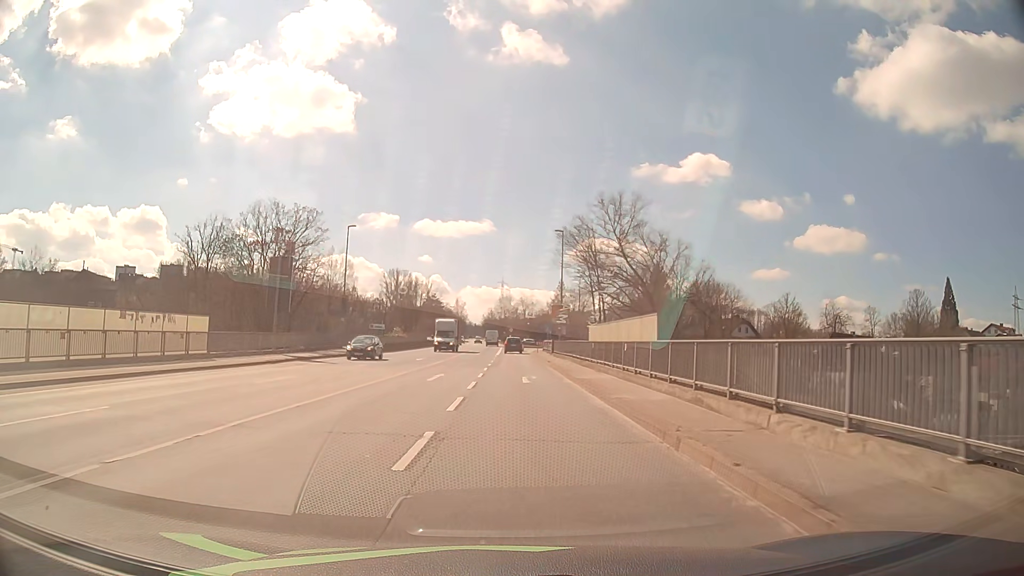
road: primary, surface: asphalt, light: Day
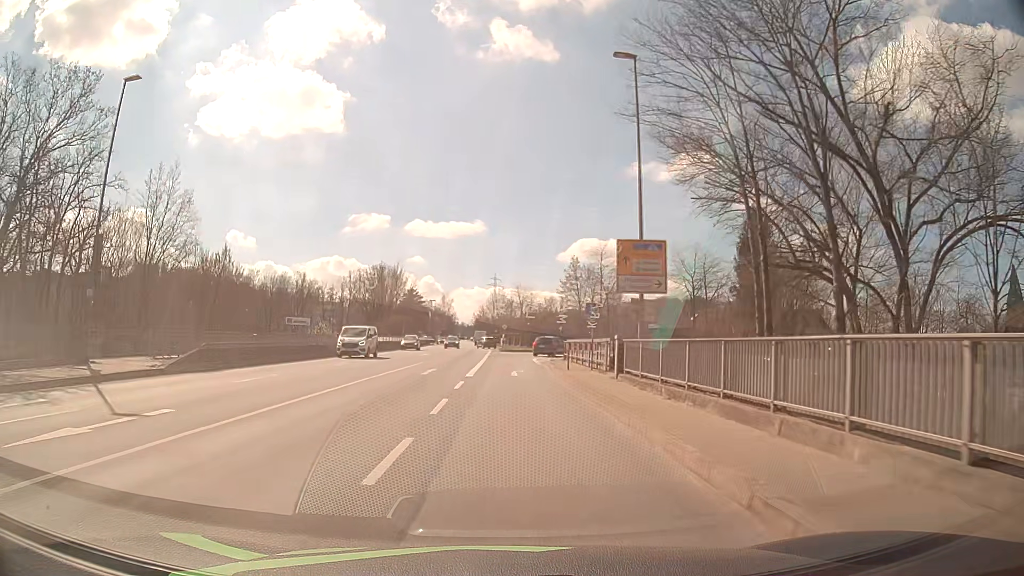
(+0.3, +36.3) m; 0°
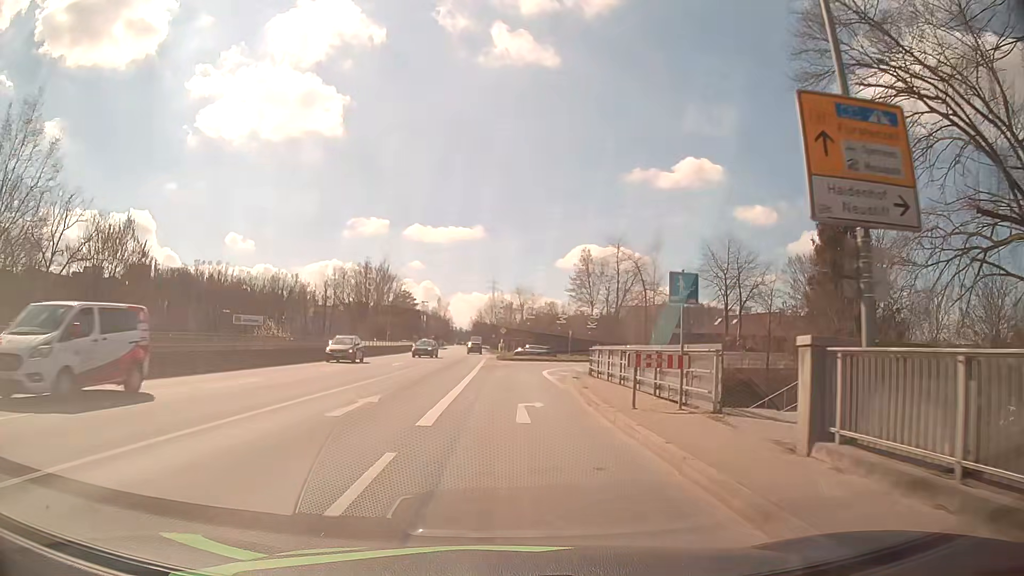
(+0.2, +13.1) m; +1°
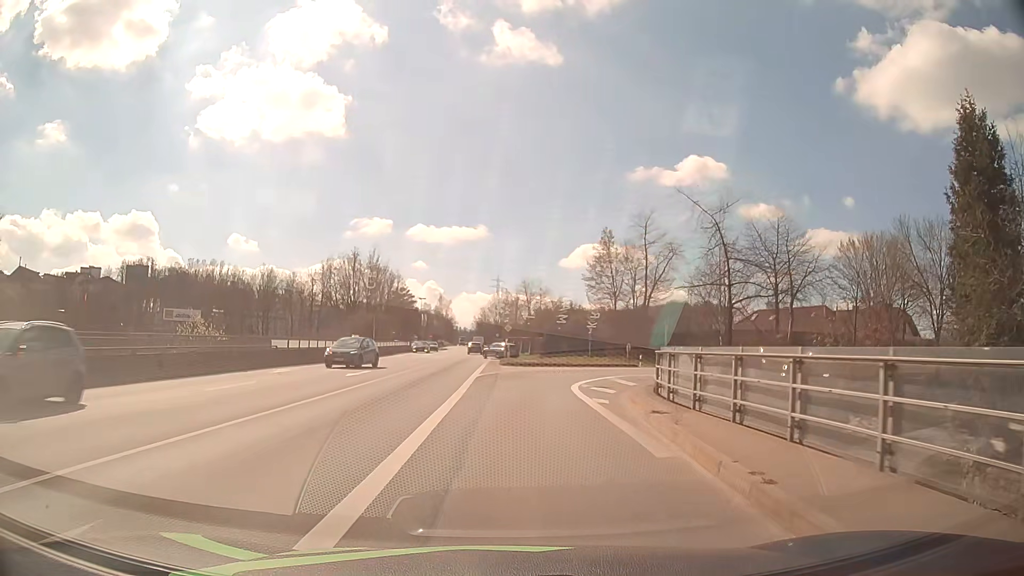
(-0.2, +12.5) m; -1°
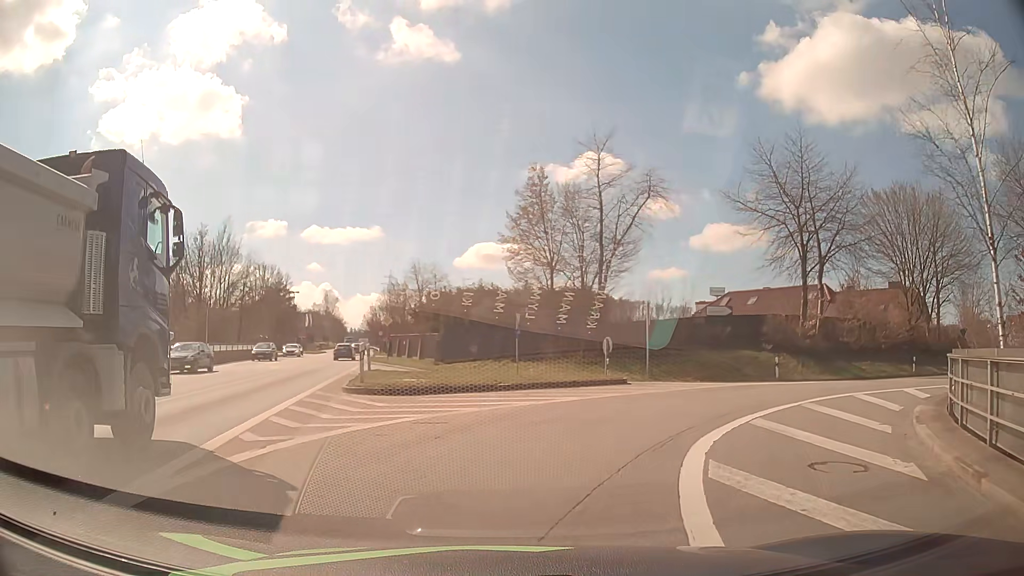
(+0.9, +22.1) m; +9°
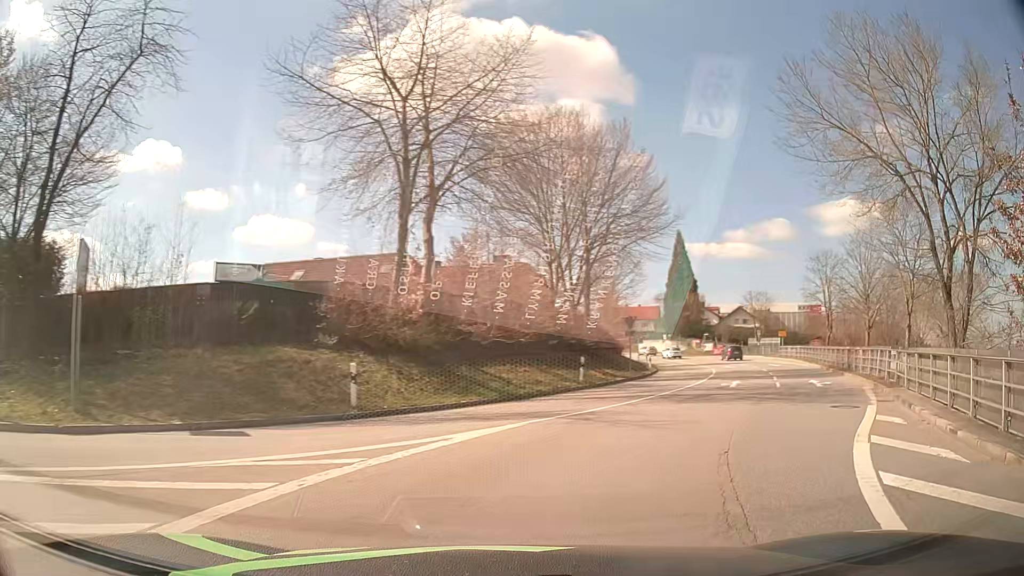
(+5.0, +17.2) m; +39°
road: primary_link
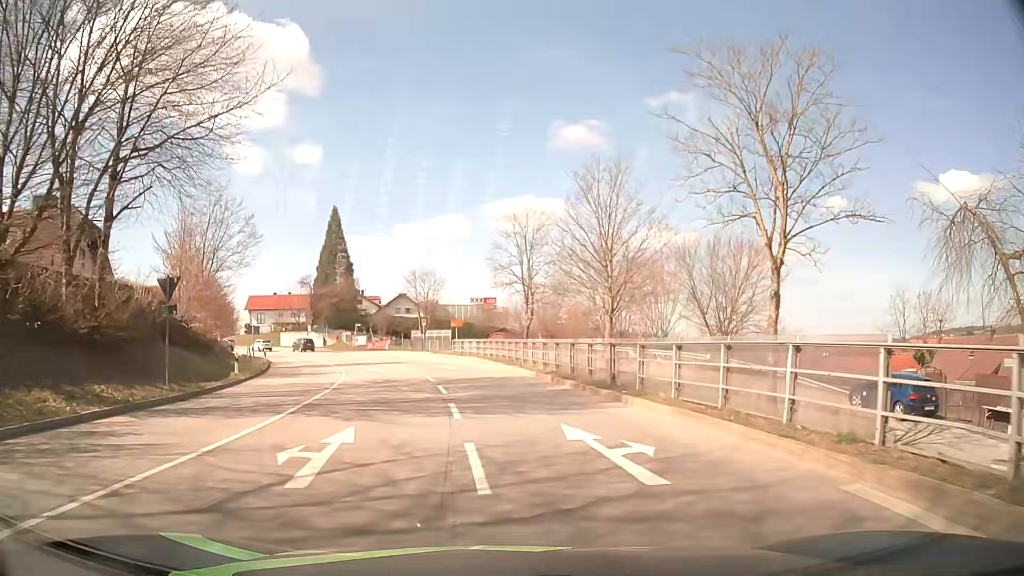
(+6.5, +18.0) m; +29°
